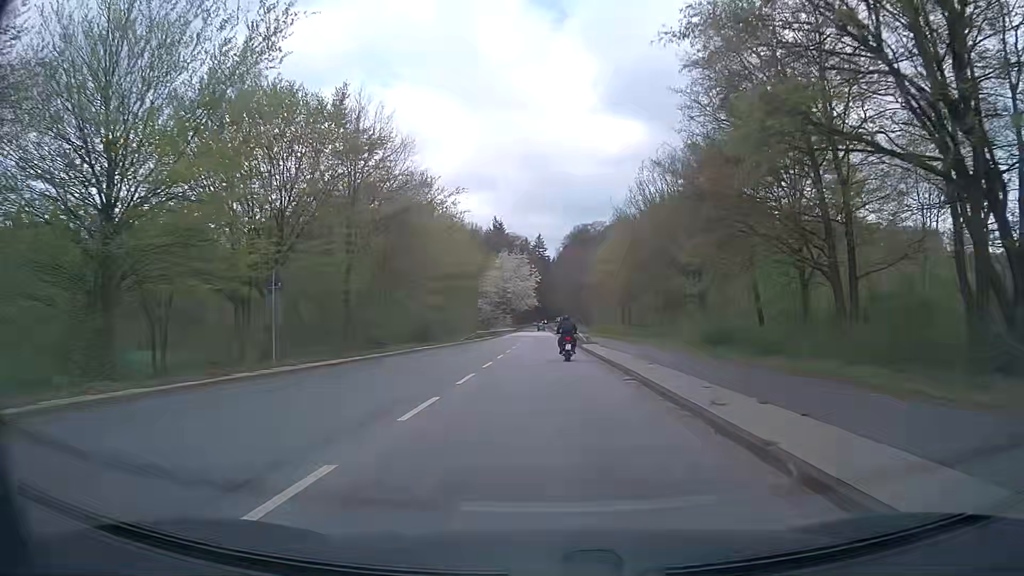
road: secondary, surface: asphalt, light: Day
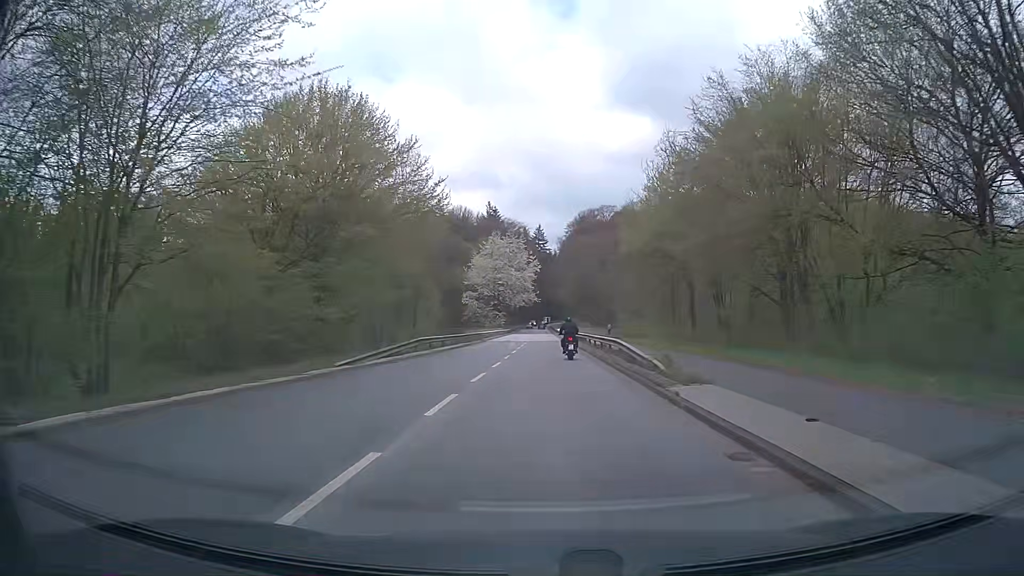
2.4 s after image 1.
(-0.2, +29.3) m; 0°
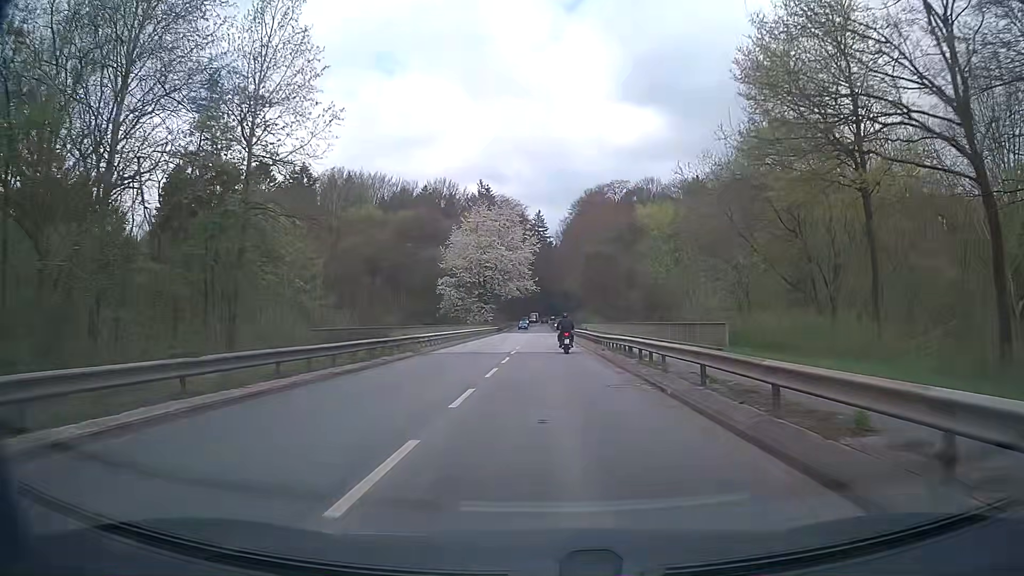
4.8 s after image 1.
(0.0, +29.5) m; 0°
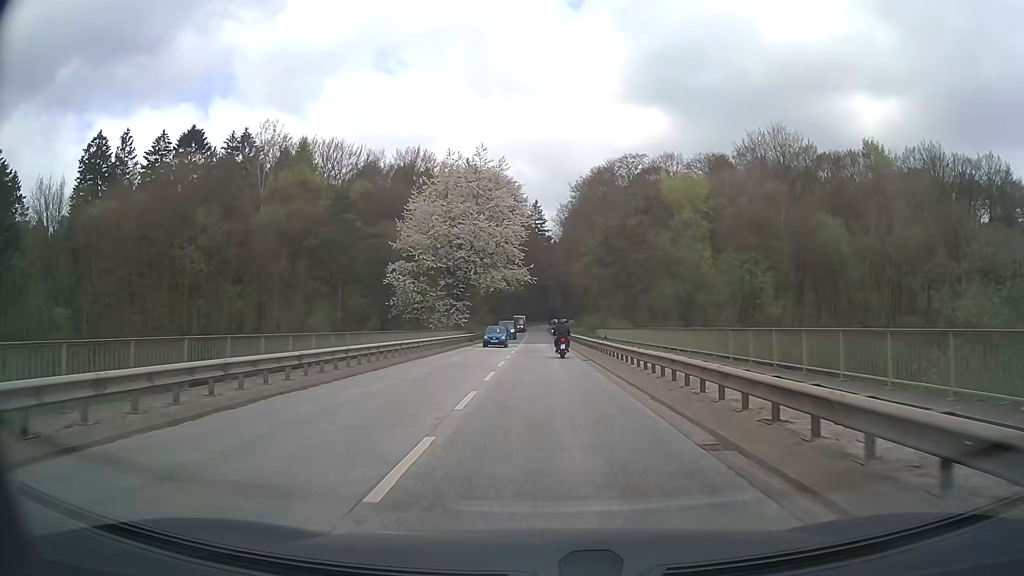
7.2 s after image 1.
(0.0, +29.4) m; 0°
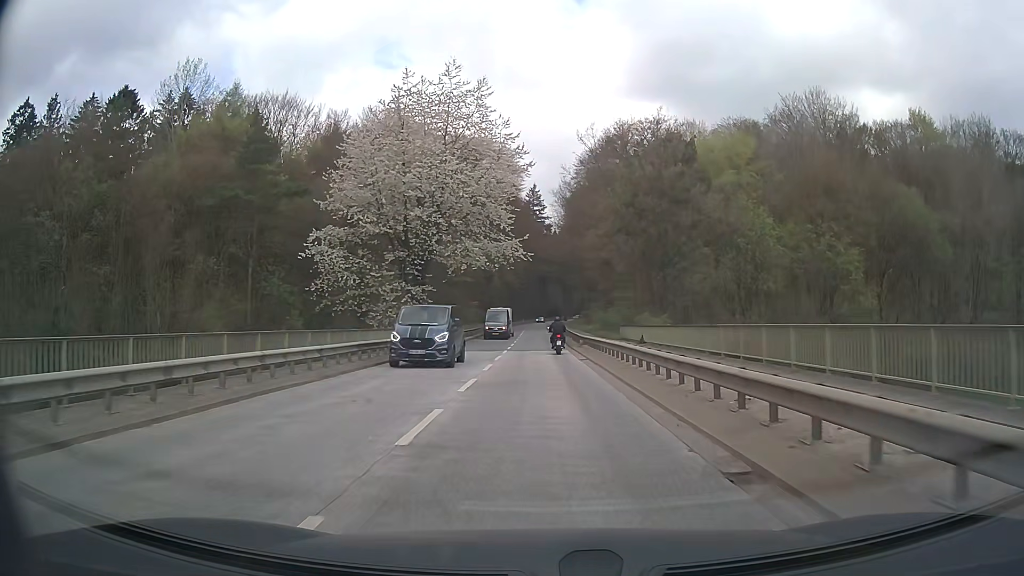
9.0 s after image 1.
(0.0, +21.9) m; 0°
(0, +10) (0, +20) (0, +30) (0, +40) (0, +50) (0, +60) (0, +70) (0, +80) (0, +90) (0, +100) m
